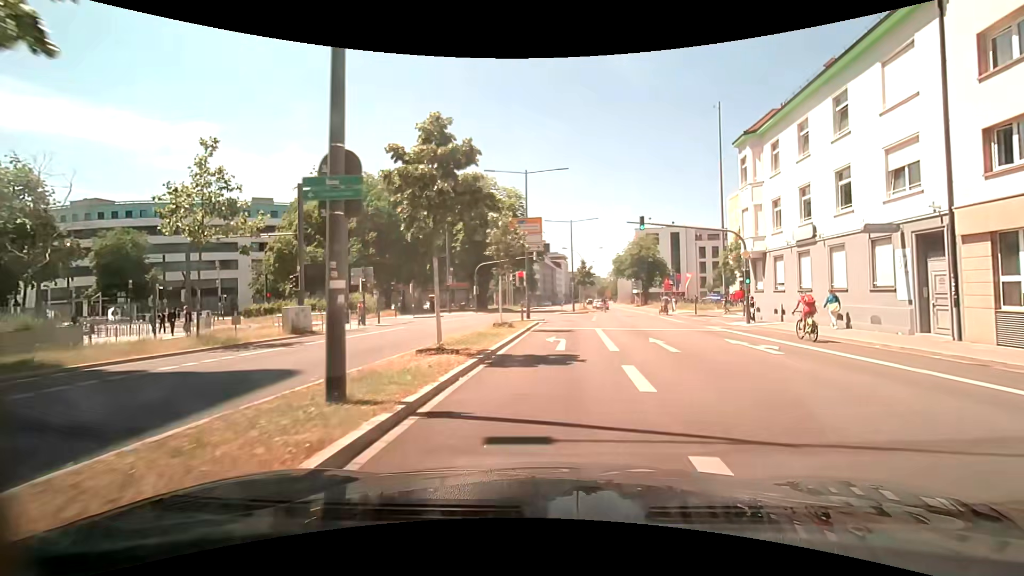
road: primary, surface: asphalt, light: Day
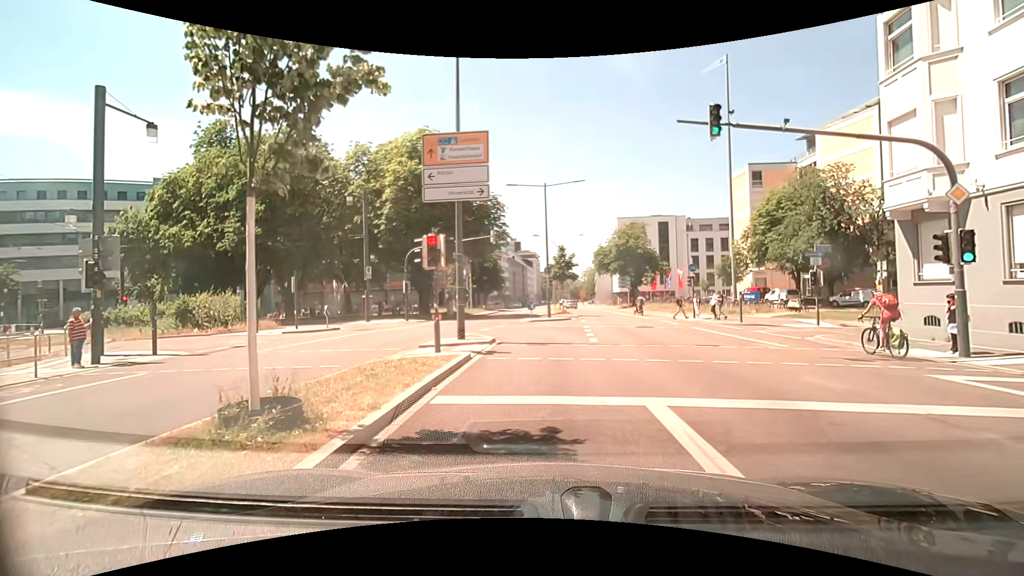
(+0.7, +16.5) m; +3°
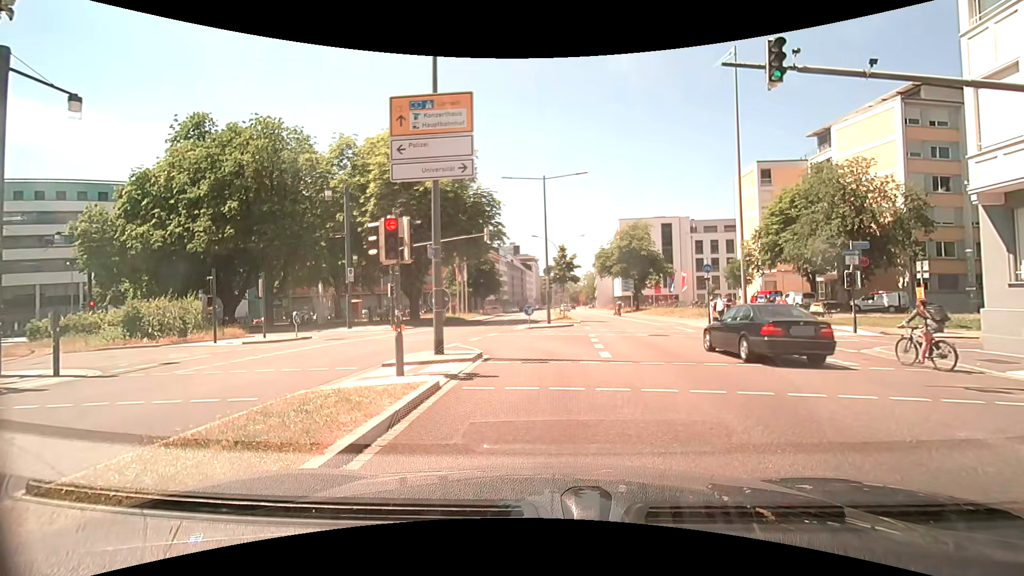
(+0.1, +3.1) m; +1°
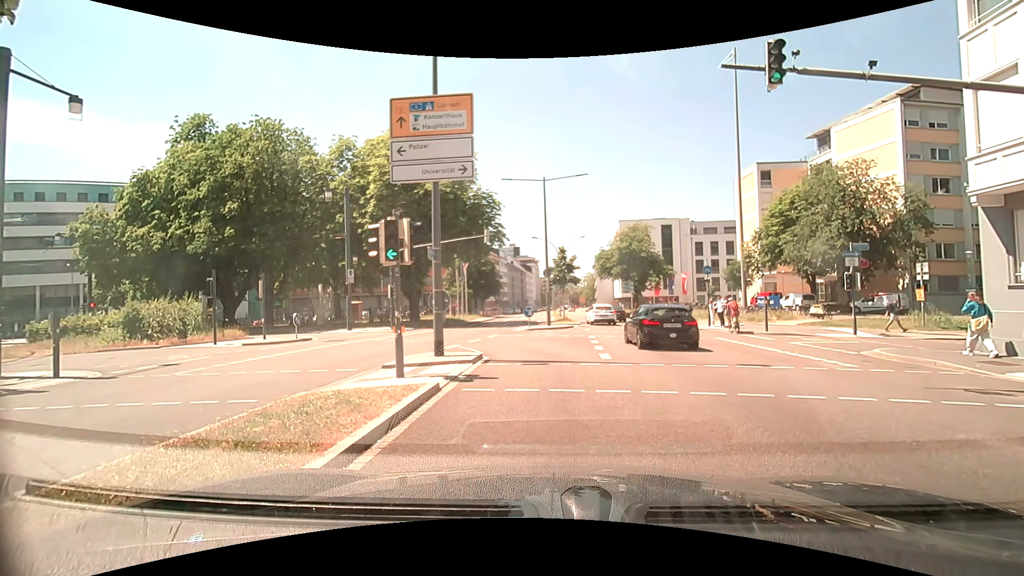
(0.0, +0.1) m; 0°
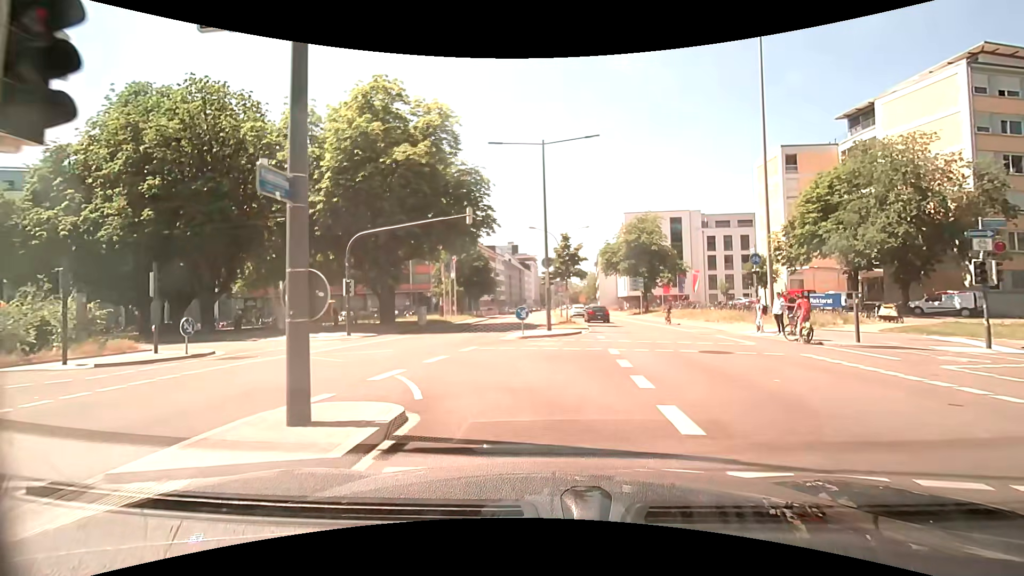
(-0.1, +8.0) m; -1°
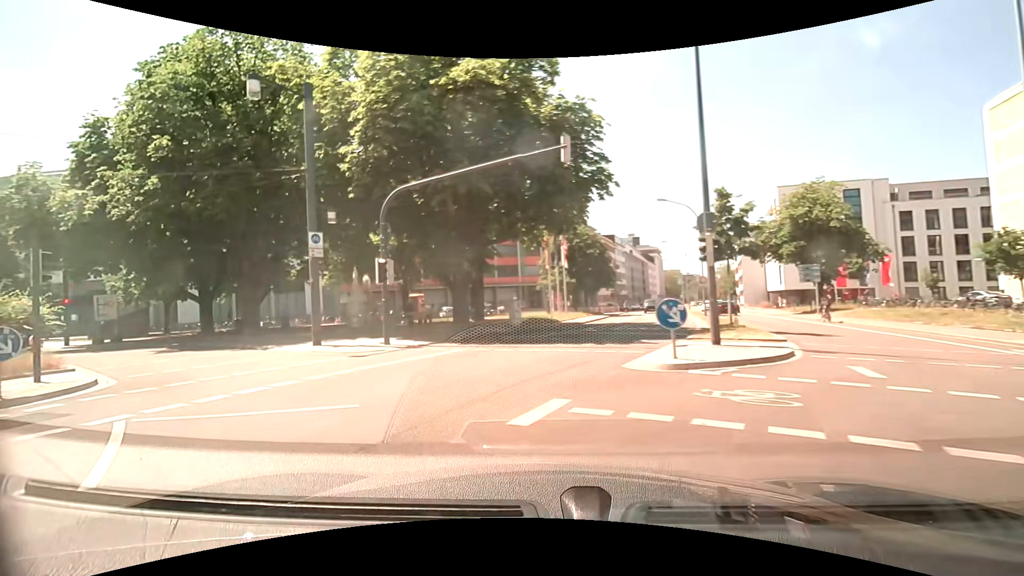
(-0.4, +10.7) m; -12°
